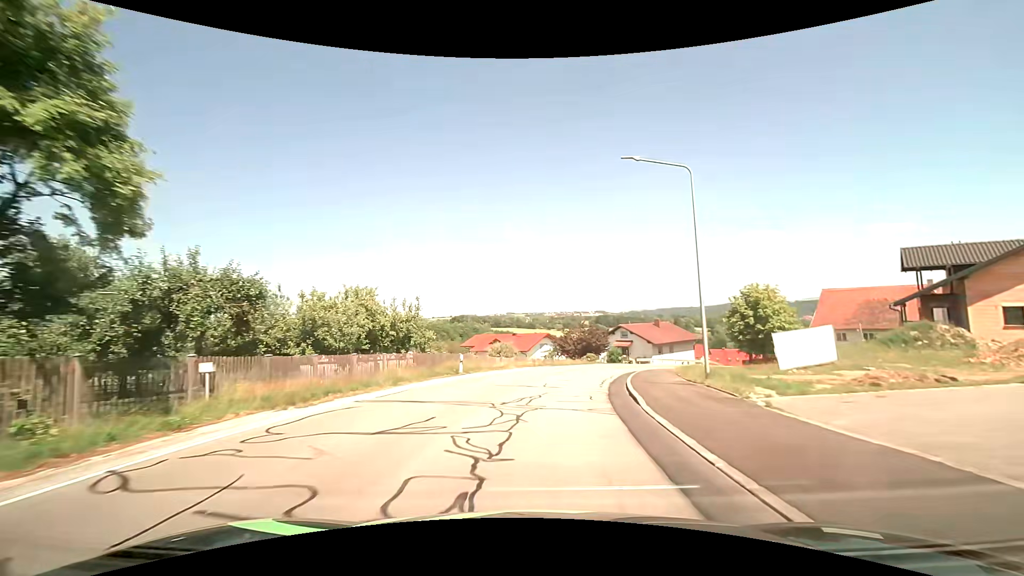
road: secondary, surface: asphalt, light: Day
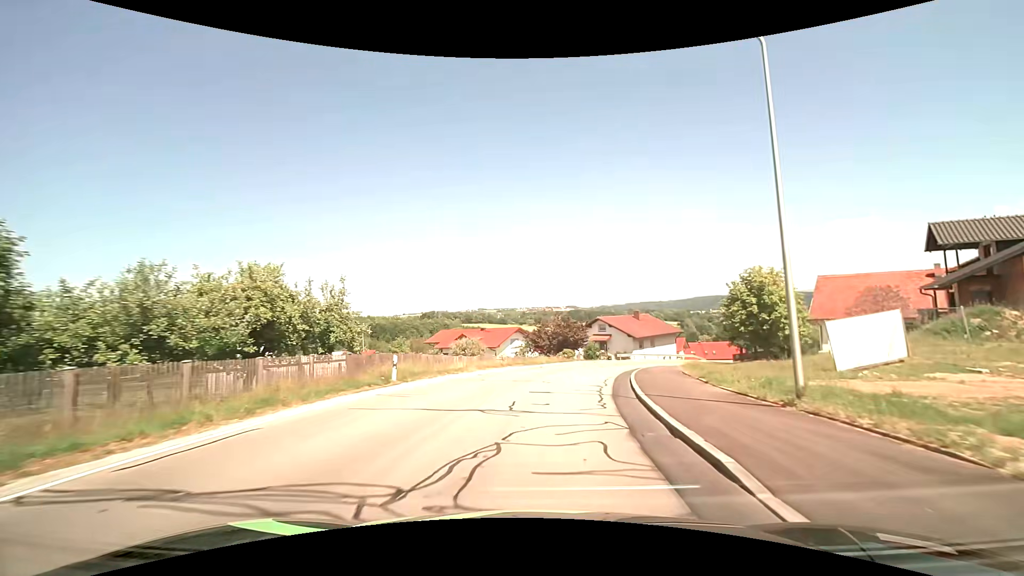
(+0.2, +7.3) m; +3°
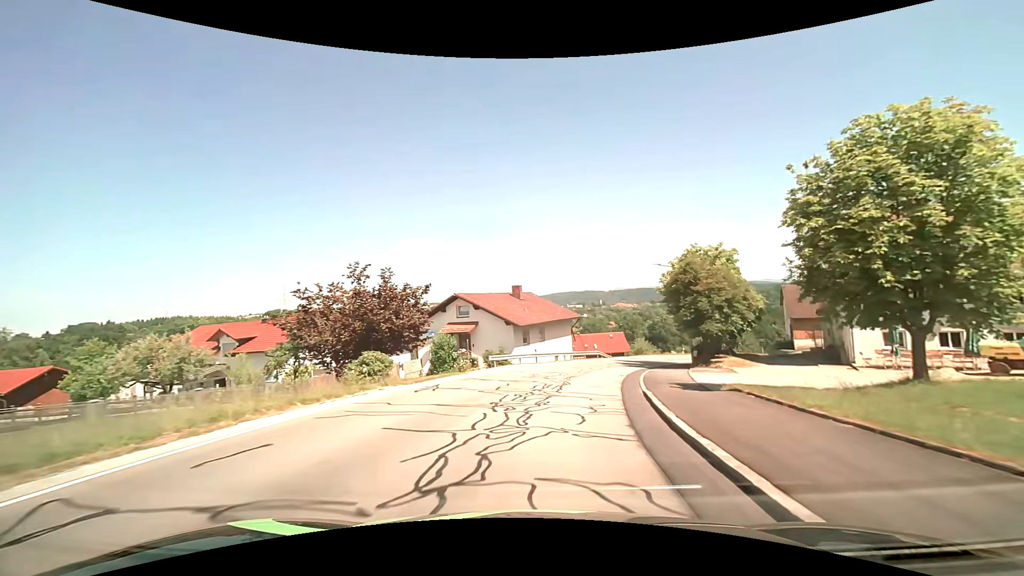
(+4.0, +29.2) m; +16°
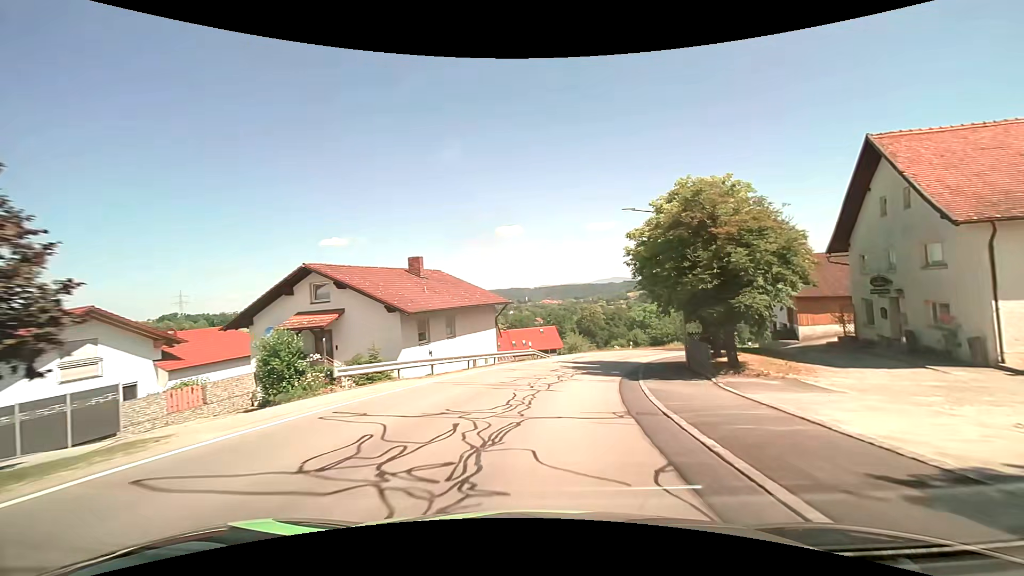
(+1.1, +15.2) m; +8°
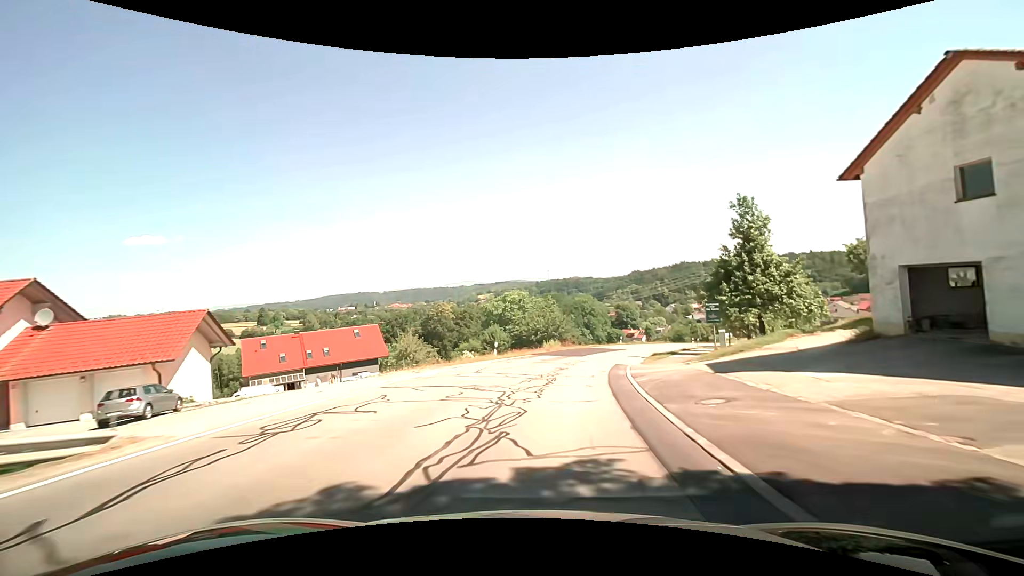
(+4.8, +31.1) m; +17°
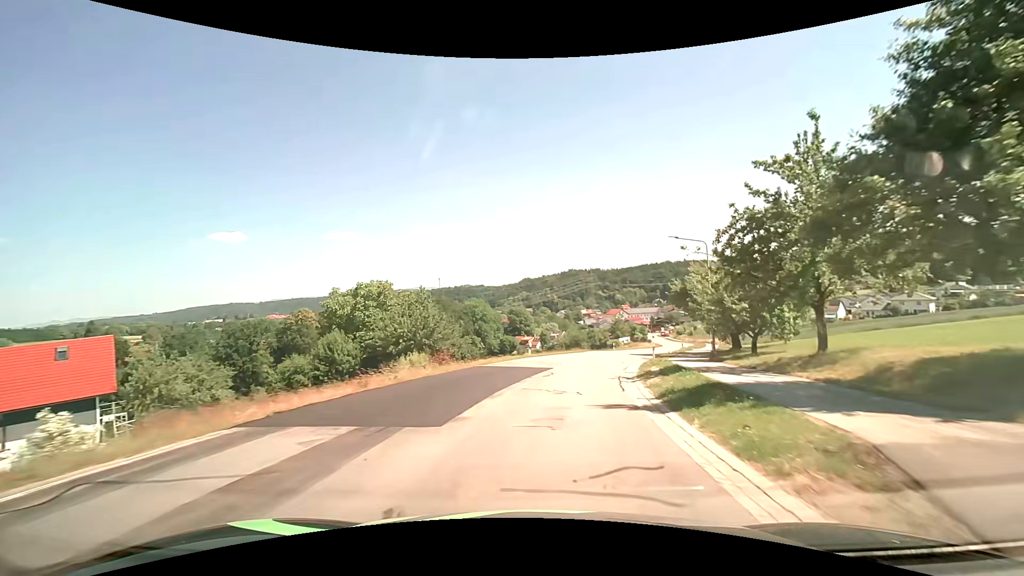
(+2.7, +24.1) m; +13°
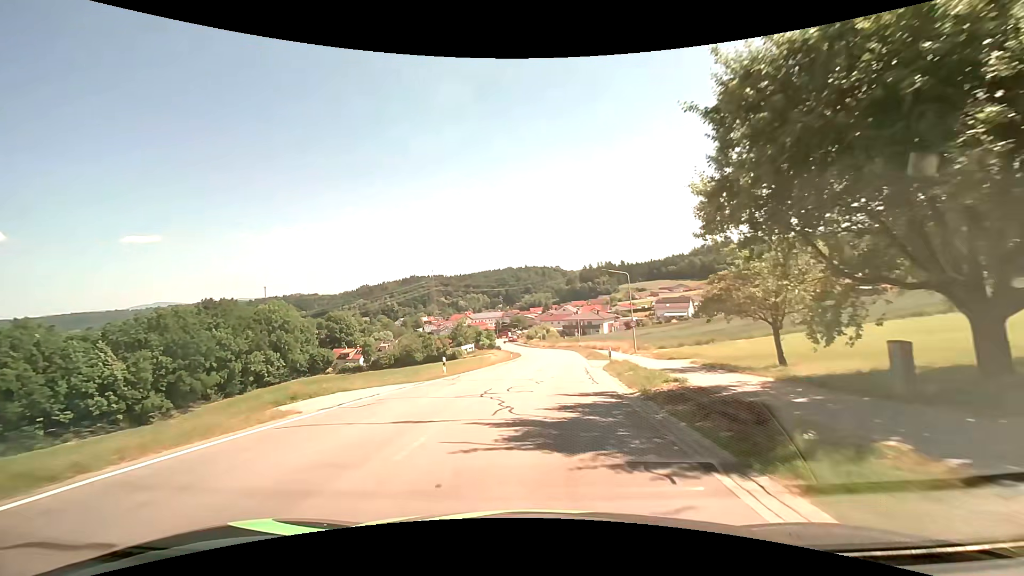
(+6.6, +38.4) m; +18°
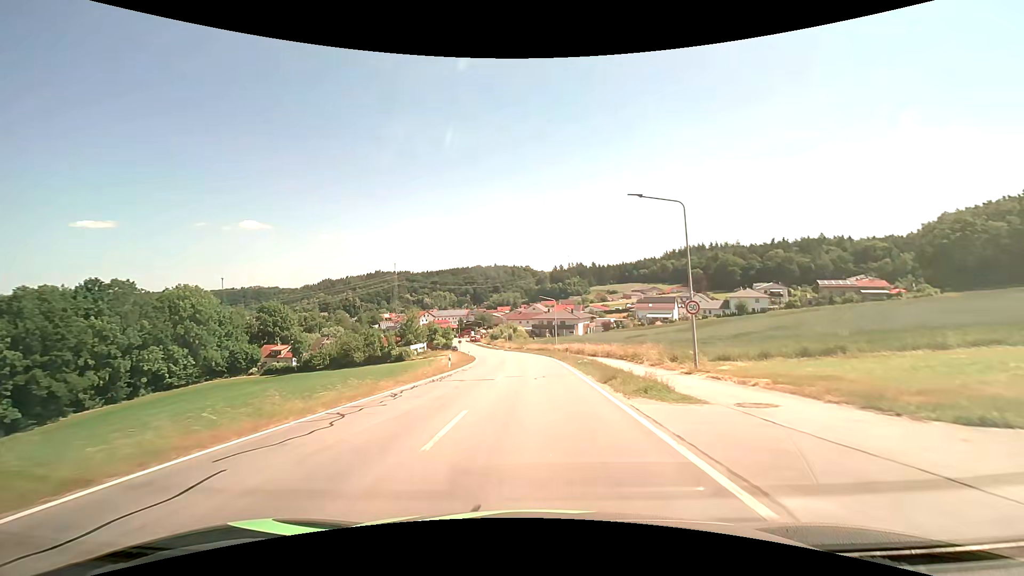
(+0.9, +23.4) m; +4°
(0, +10) (0, +20) (0, +30) (0, +40) (-1, +50) (-1, +60) (-3, +70) (-4, +80) (-6, +90) (-8, +99) m
